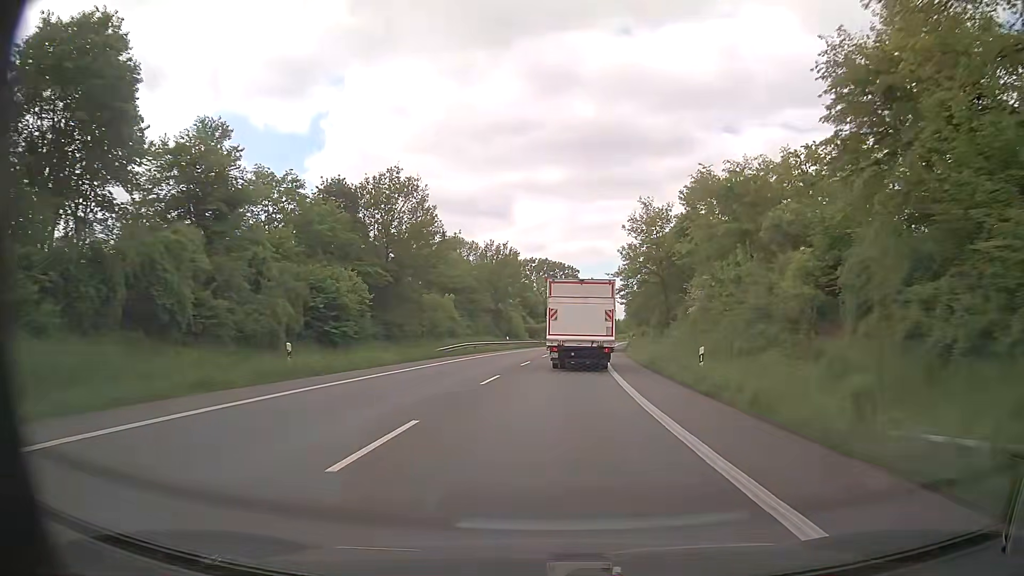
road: primary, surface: asphalt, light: Day
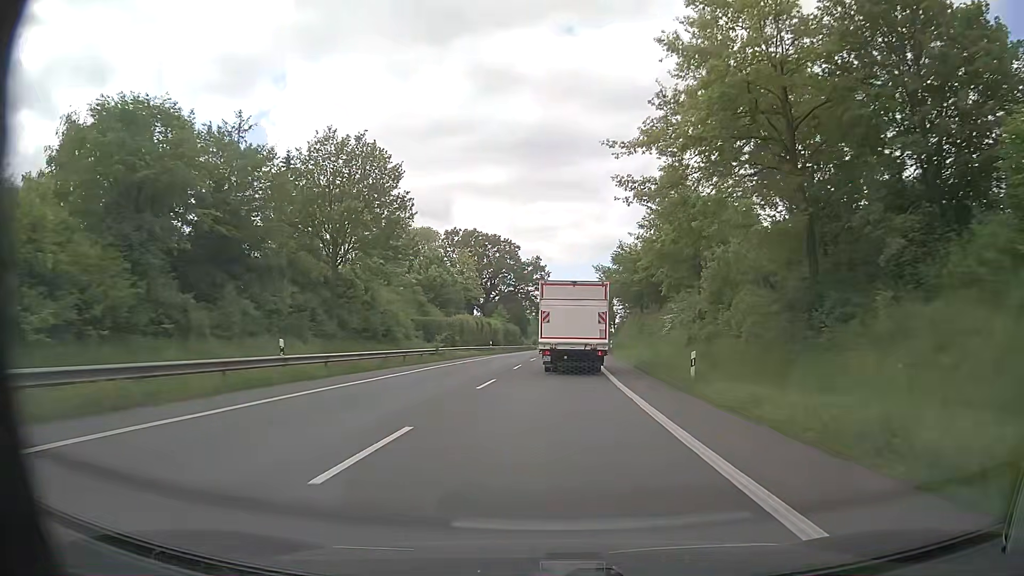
(+2.2, +49.2) m; +5°
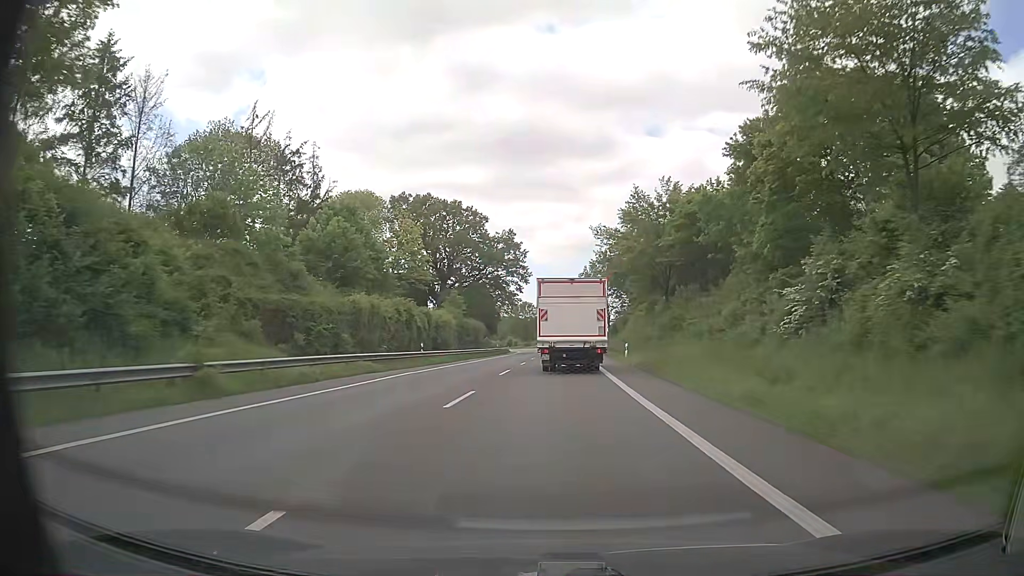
(+0.5, +29.4) m; +2°
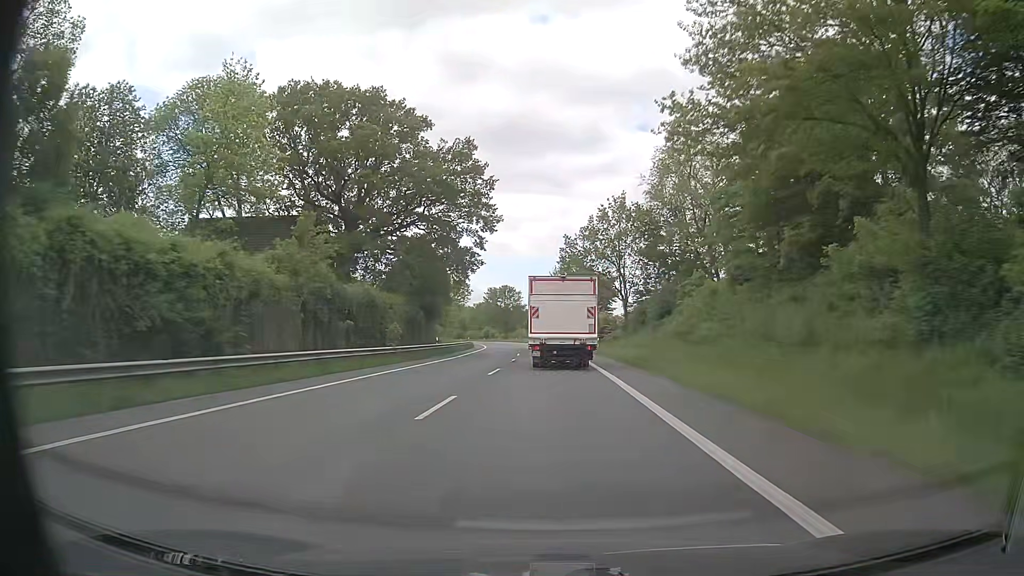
(+0.4, +39.0) m; +1°
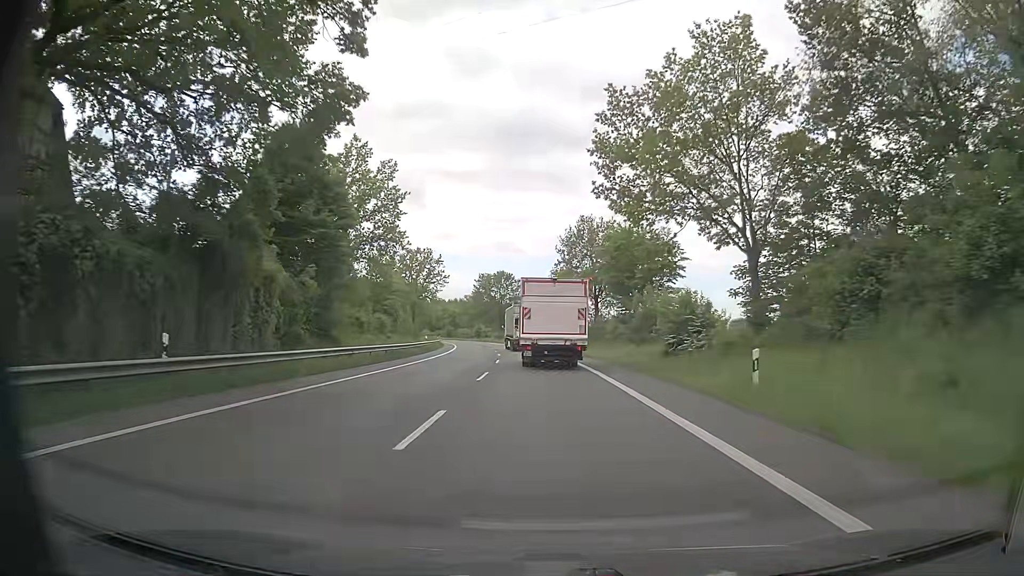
(-0.2, +39.1) m; 0°
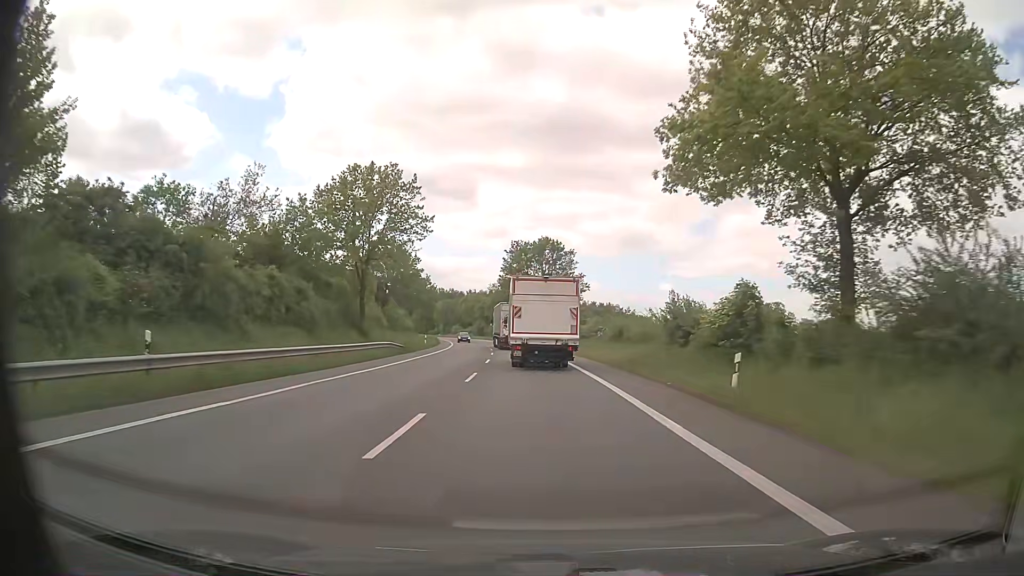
(-1.7, +49.3) m; -4°
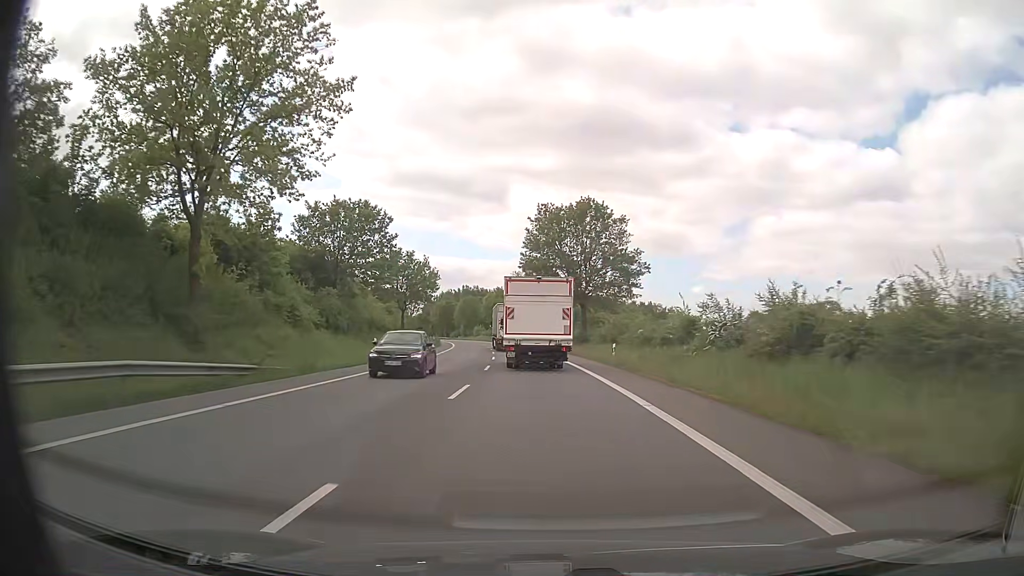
(-0.9, +29.6) m; -3°
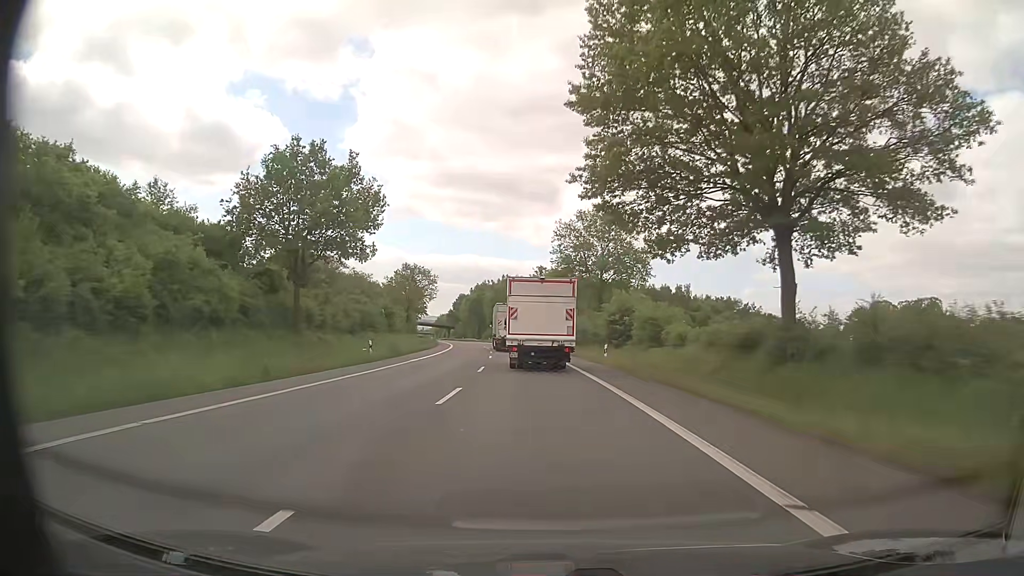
(-1.8, +49.5) m; -4°
(0, +10) (0, +20) (-1, +30) (-1, +40) (-2, +50) (-3, +60) (-4, +70) (-5, +80) (-7, +90) (-8, +100) m
